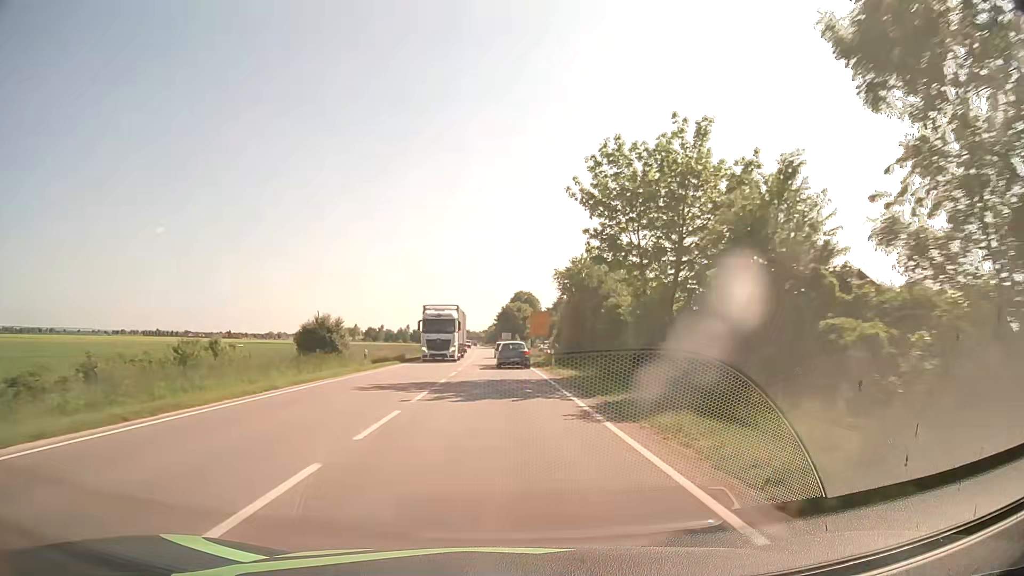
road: primary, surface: asphalt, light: Day
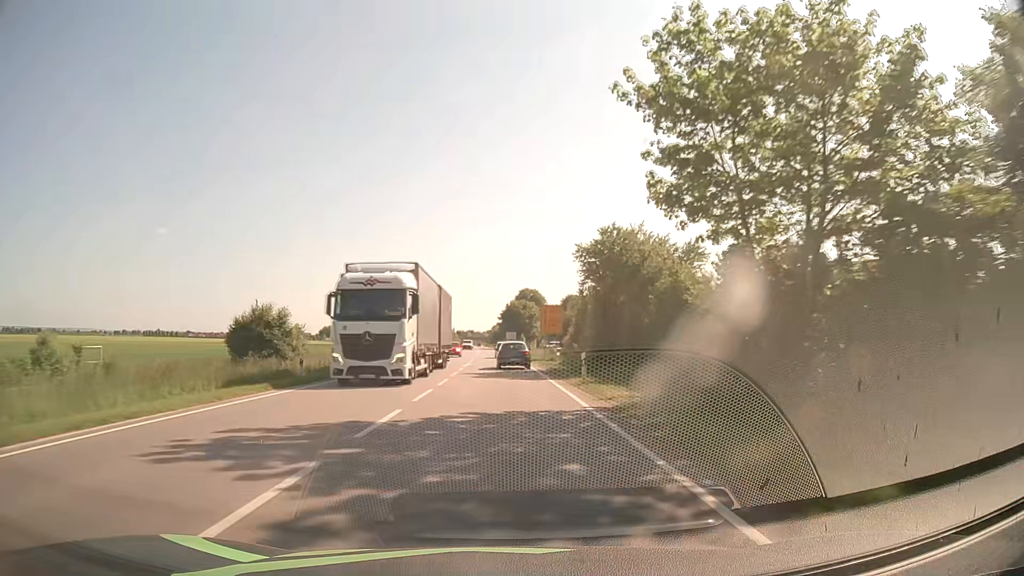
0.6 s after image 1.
(0.0, +11.9) m; 0°
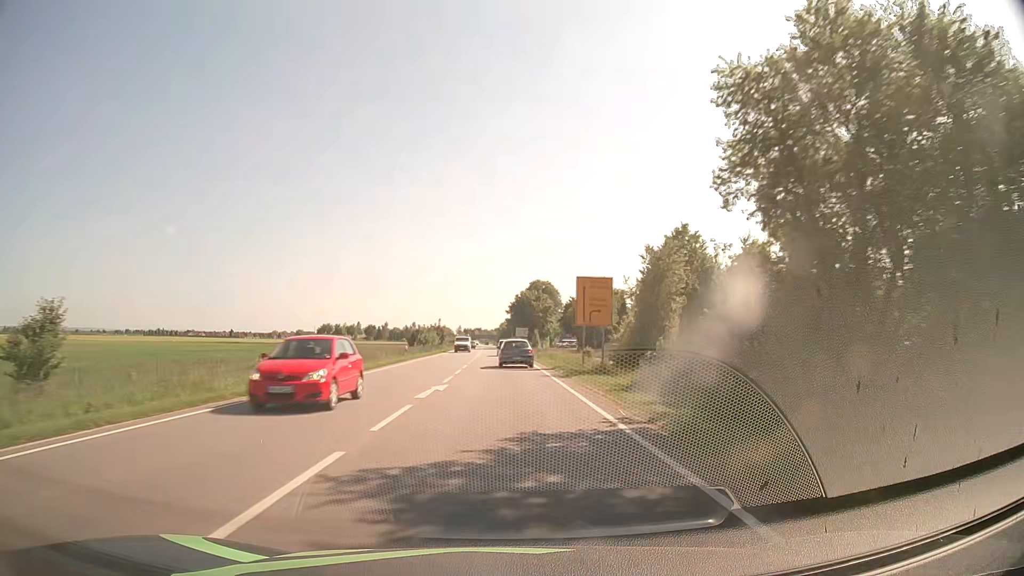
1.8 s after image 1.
(-0.1, +23.3) m; -1°
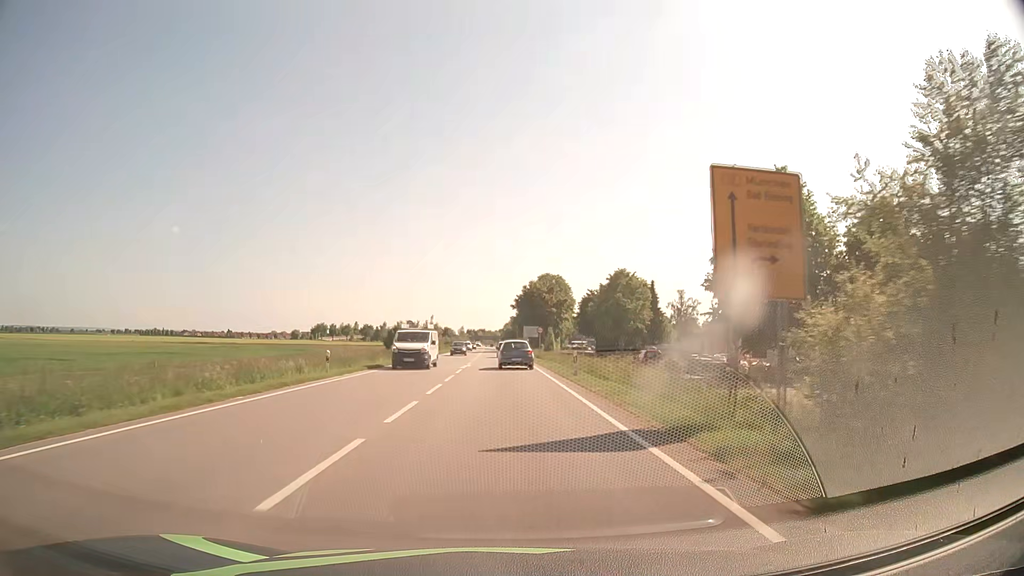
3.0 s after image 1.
(-0.1, +22.8) m; 0°
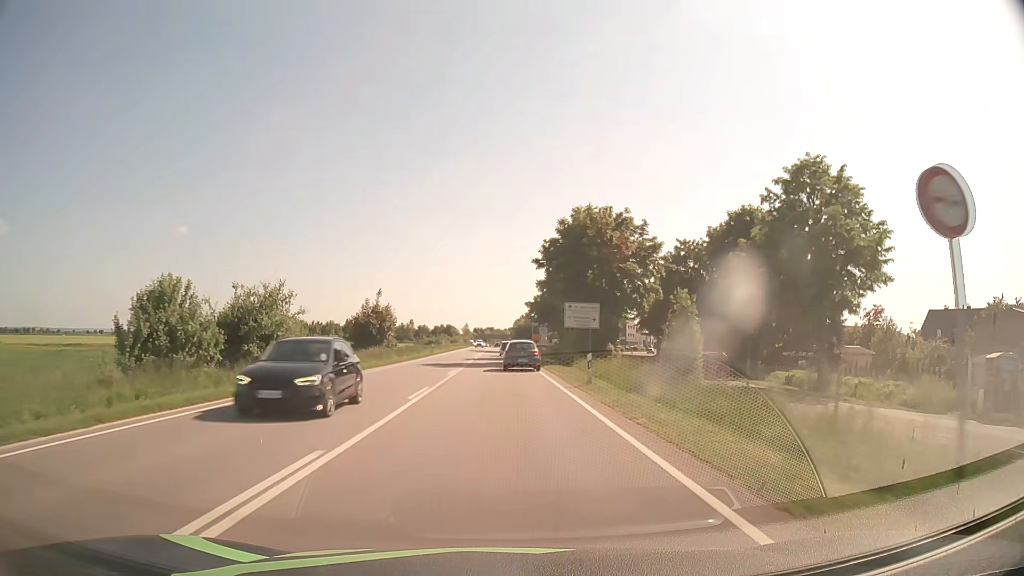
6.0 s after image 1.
(-0.4, +55.1) m; -1°
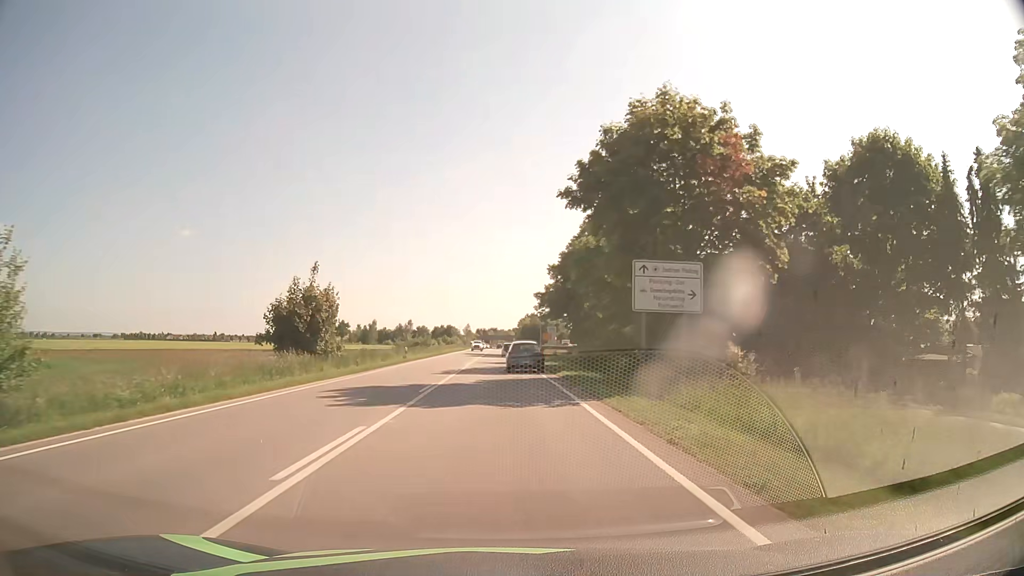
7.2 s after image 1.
(-0.1, +21.3) m; 0°
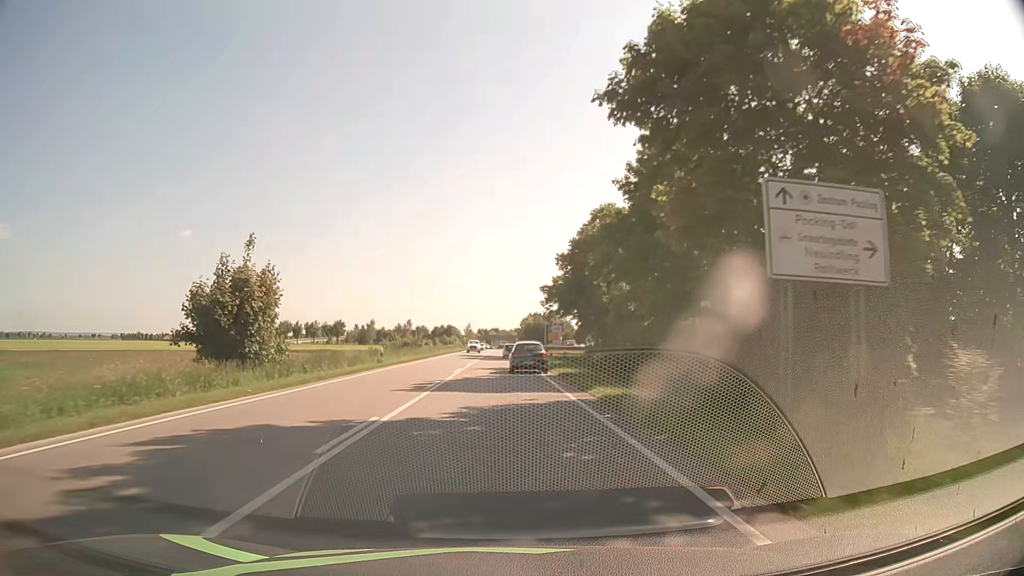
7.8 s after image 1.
(0.0, +10.4) m; 0°
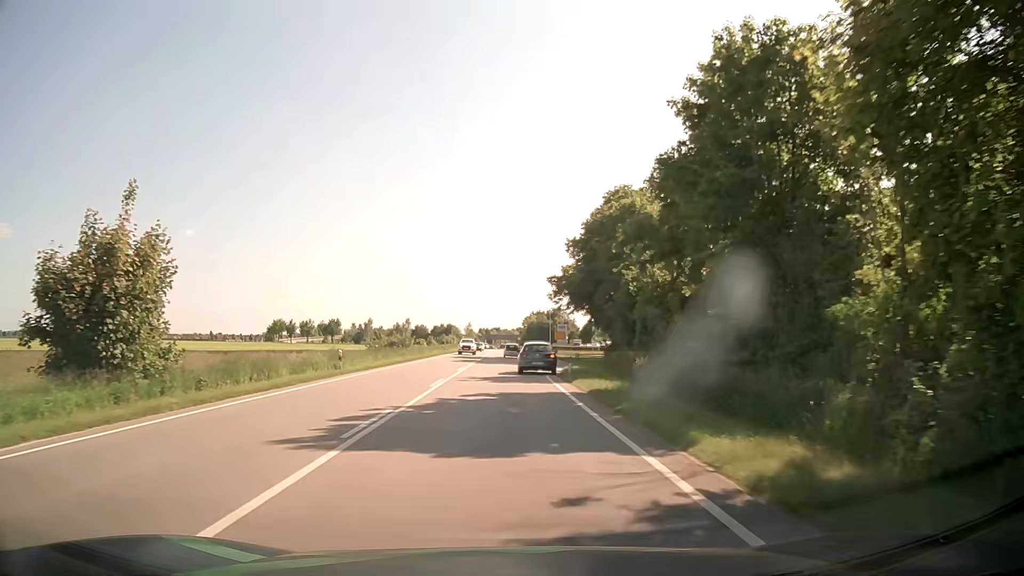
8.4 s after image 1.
(0.0, +10.3) m; 0°
(0, +10) (0, +20) (0, +30) (0, +40) (0, +50) (0, +60) (0, +70) (0, +80) (0, +90) (0, +100) m
